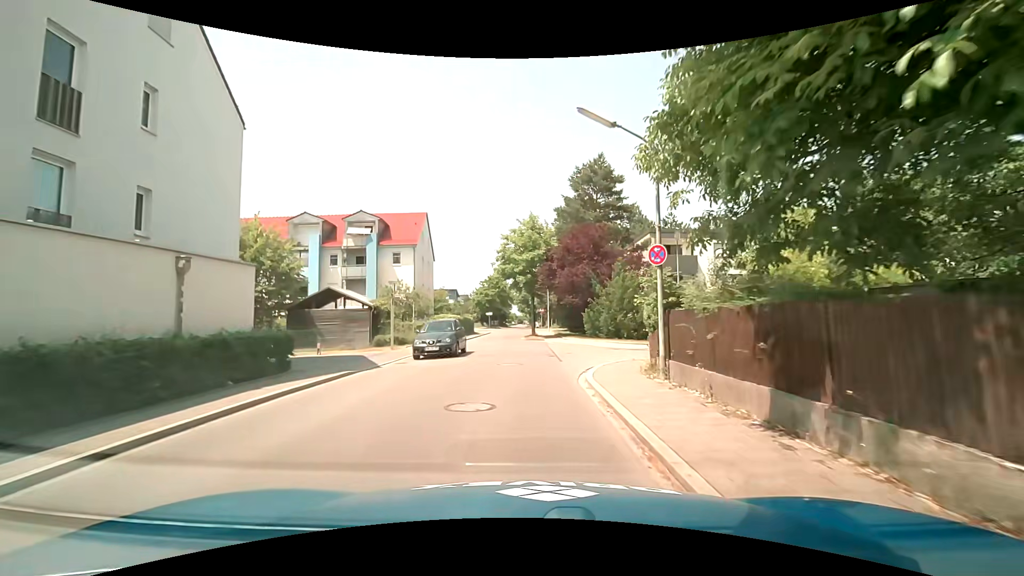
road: tertiary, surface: asphalt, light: Day
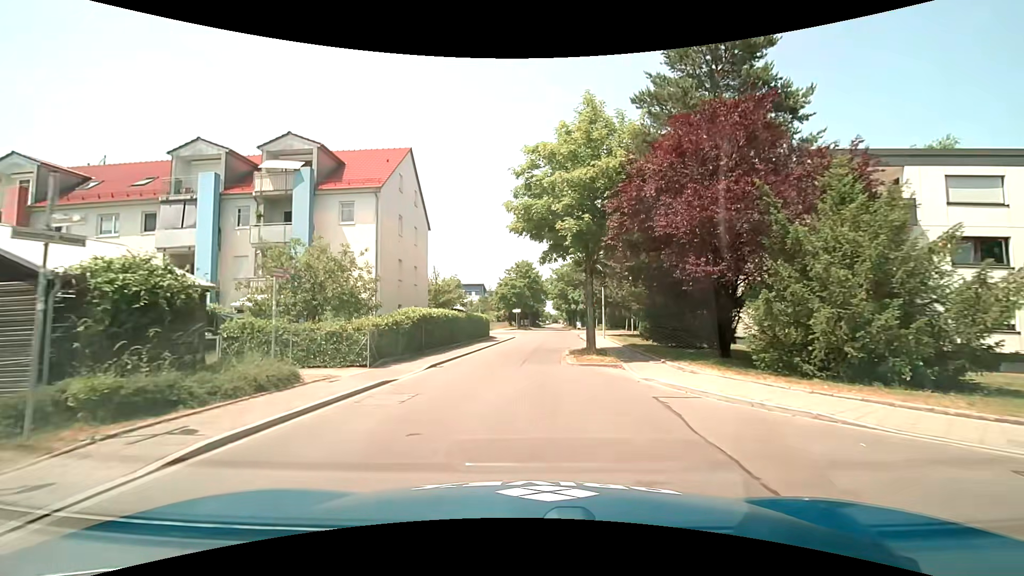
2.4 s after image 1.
(-0.4, +20.3) m; -3°
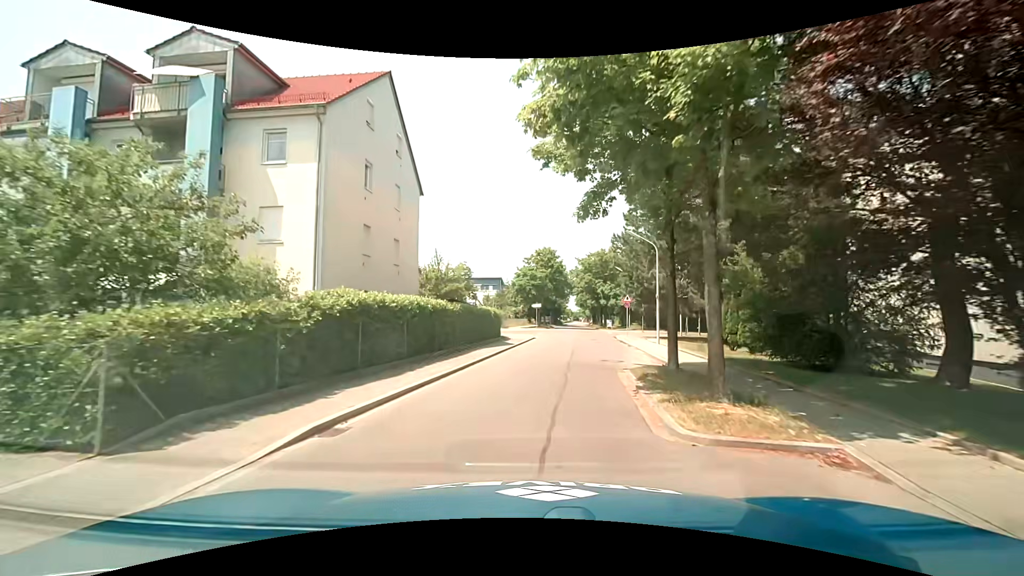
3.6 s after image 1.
(-0.3, +10.1) m; -3°
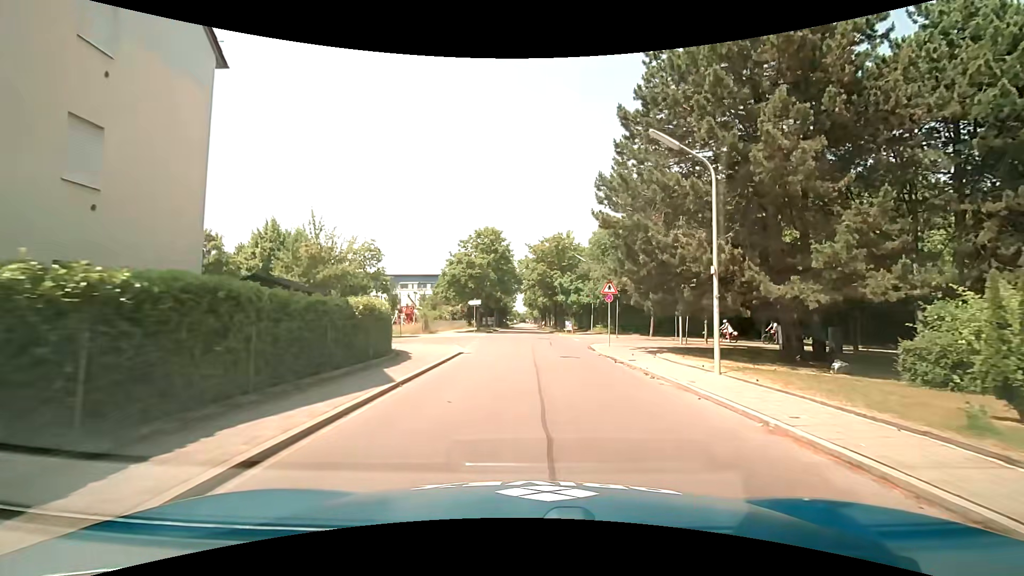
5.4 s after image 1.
(+0.9, +14.9) m; +7°
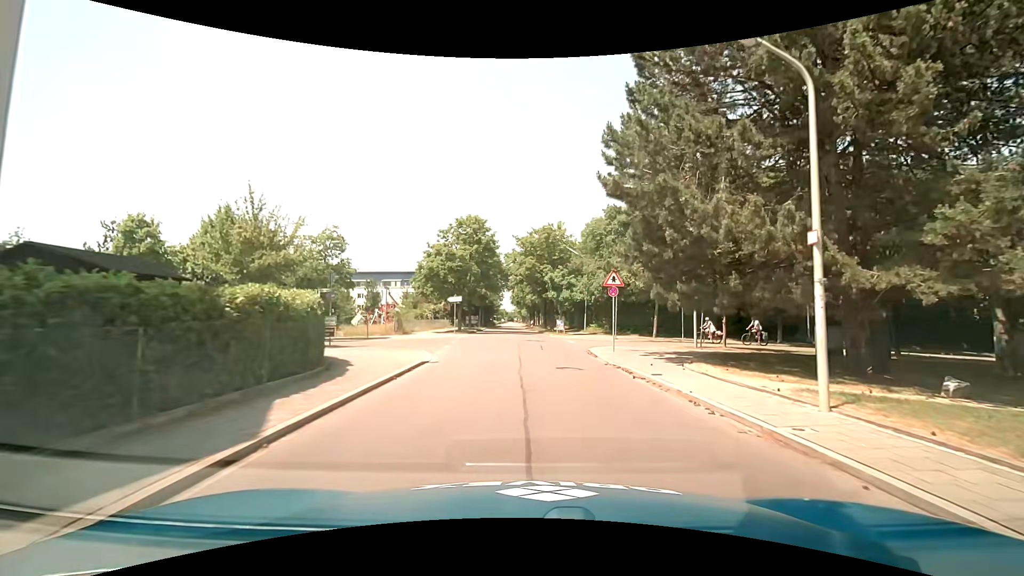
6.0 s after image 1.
(0.0, +4.9) m; +1°
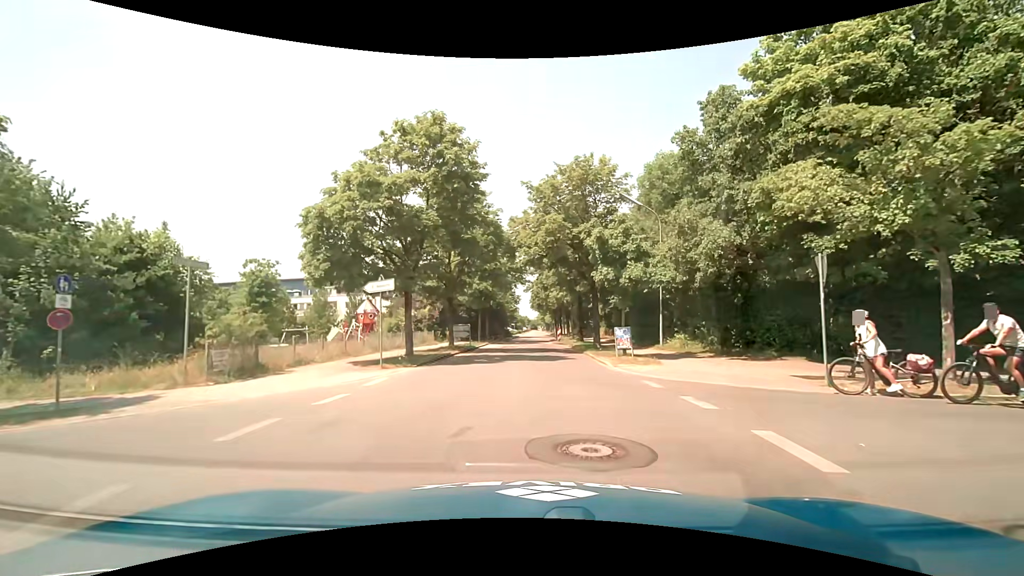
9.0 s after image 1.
(-0.1, +22.7) m; -3°
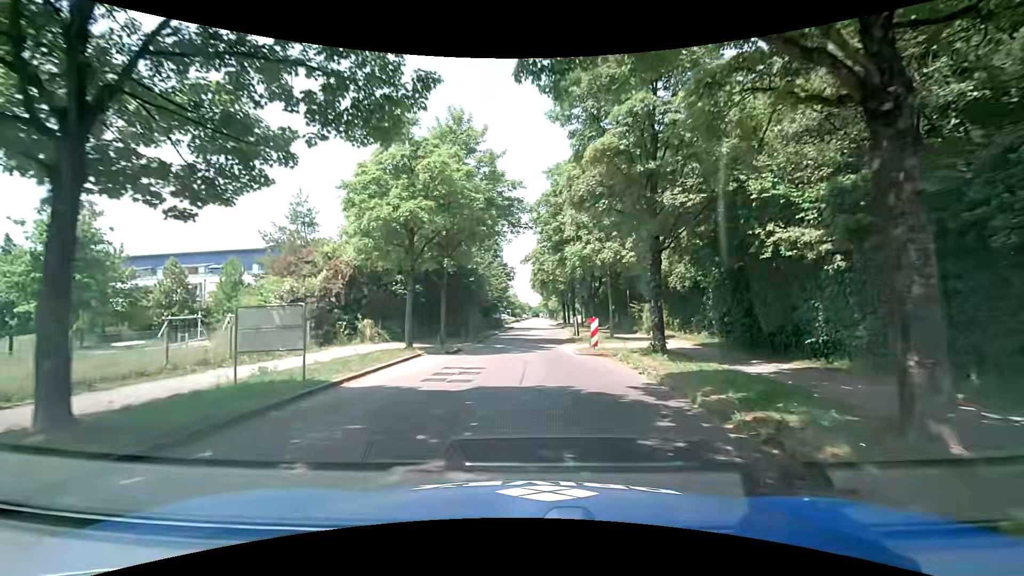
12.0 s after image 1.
(+0.2, +24.7) m; -1°
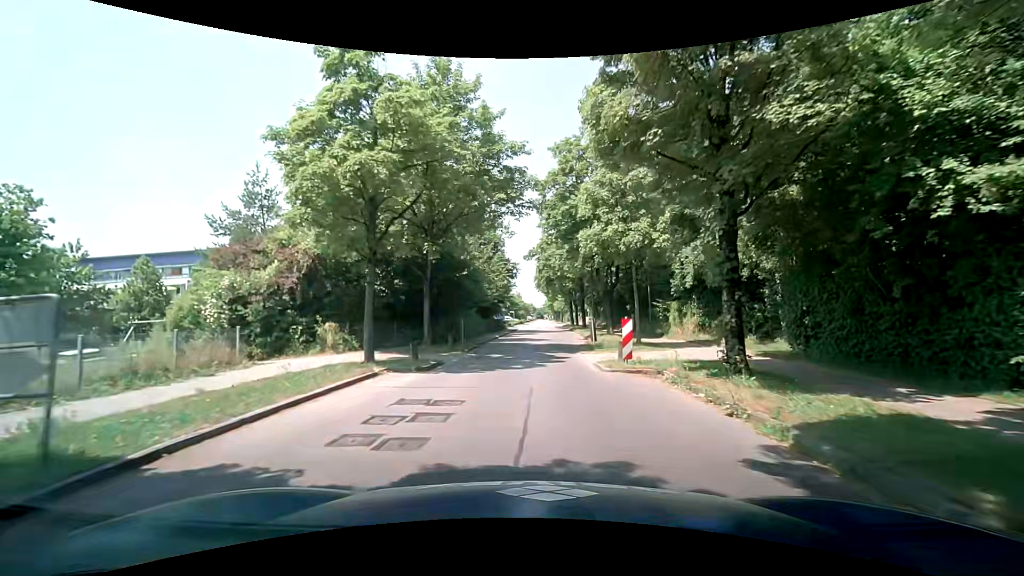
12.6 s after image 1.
(0.0, +5.2) m; 0°
(0, +10) (+1, +20) (+1, +30) (+2, +40) (+3, +50) (+4, +60) (+4, +70) (+4, +80) (+5, +90) (+5, +100) m
